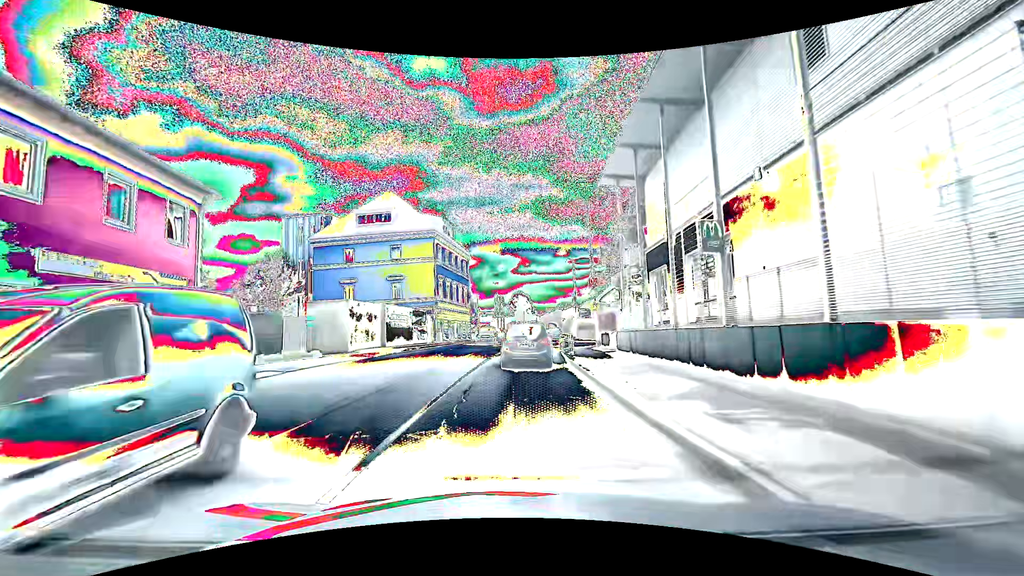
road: tertiary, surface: asphalt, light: Day
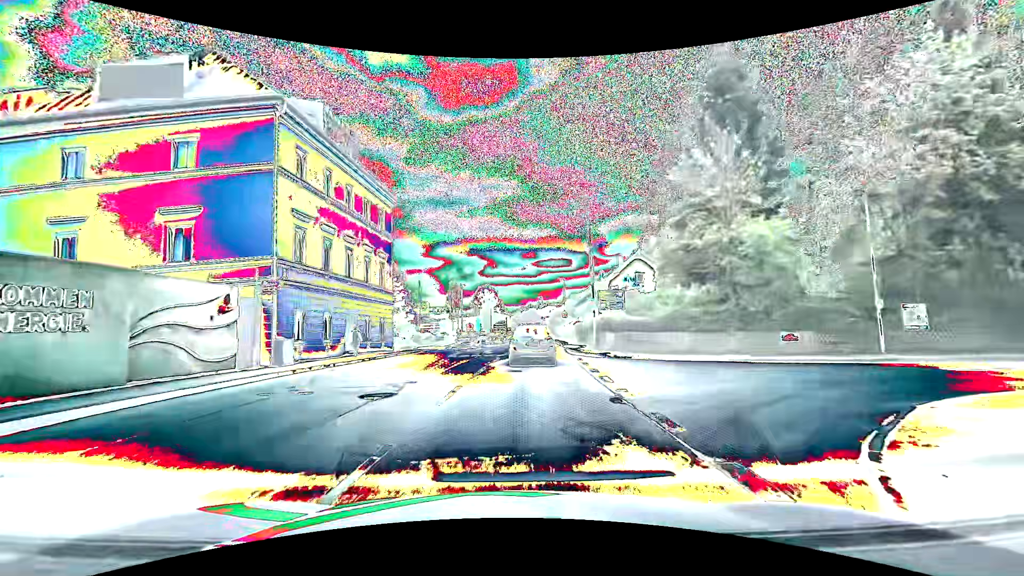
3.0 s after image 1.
(+0.9, +29.1) m; +4°
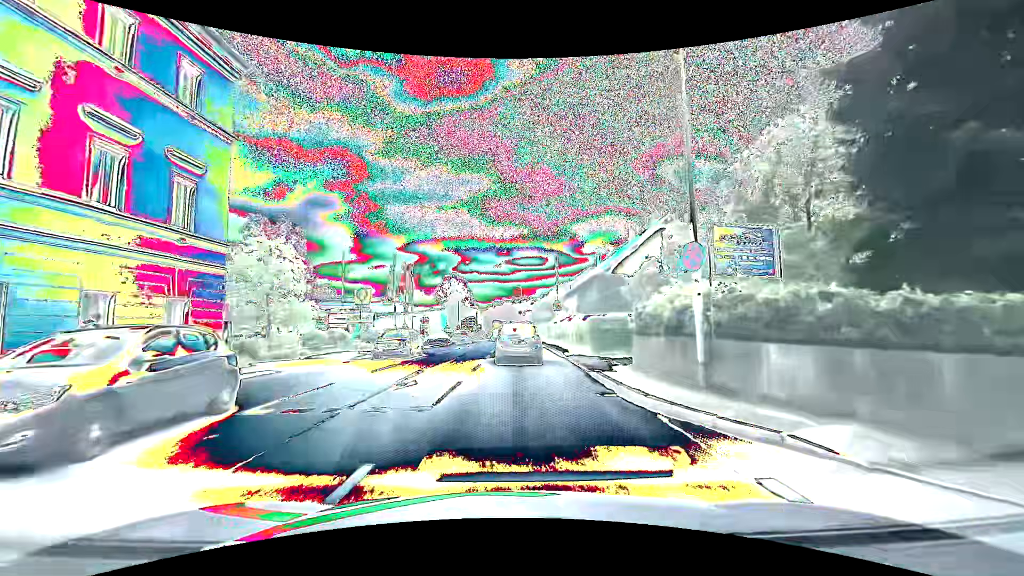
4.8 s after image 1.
(+0.5, +18.6) m; +3°
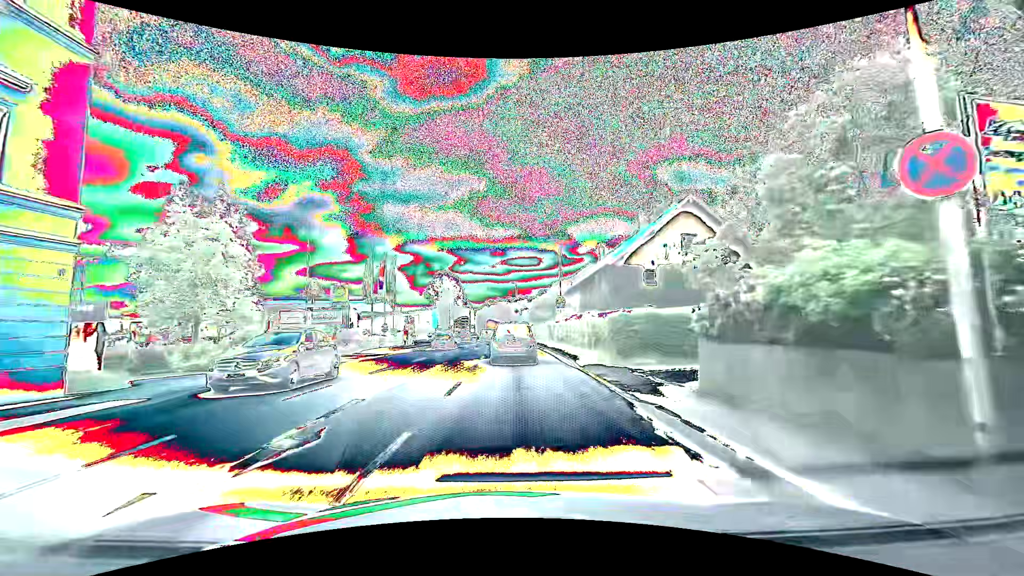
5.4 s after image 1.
(+0.1, +5.9) m; +1°
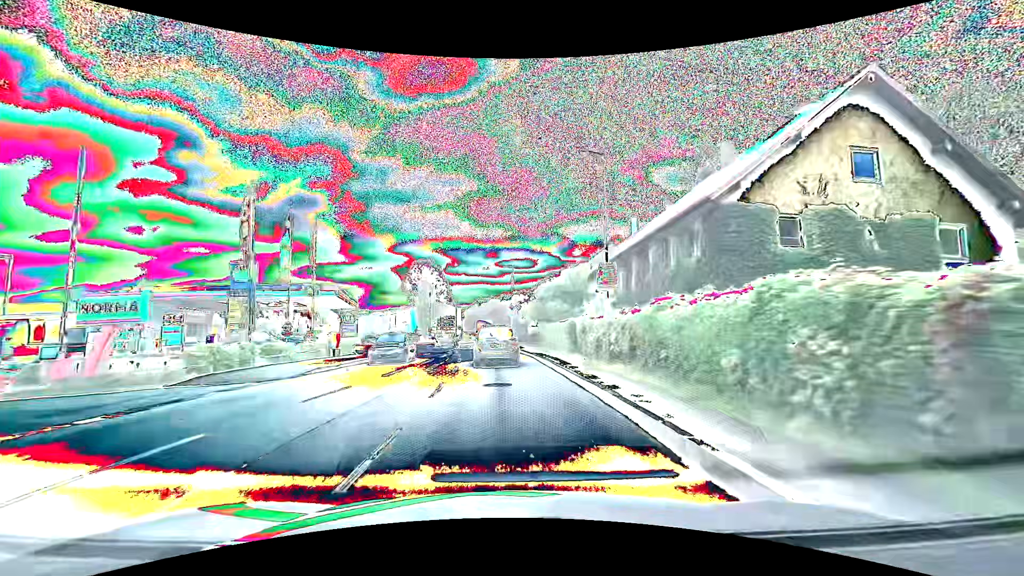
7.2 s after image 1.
(0.0, +17.4) m; 0°
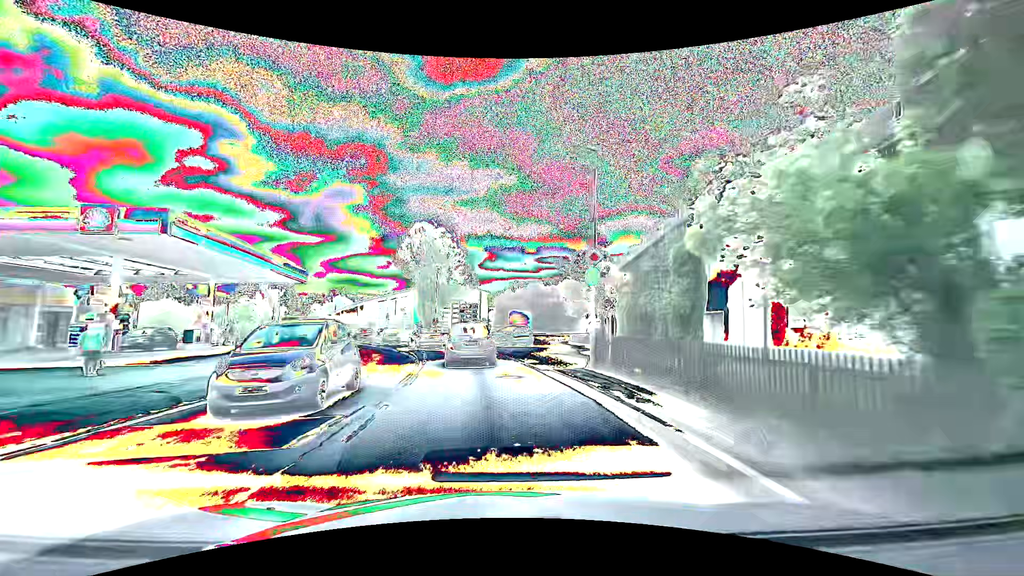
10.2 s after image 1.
(-1.0, +28.5) m; -4°
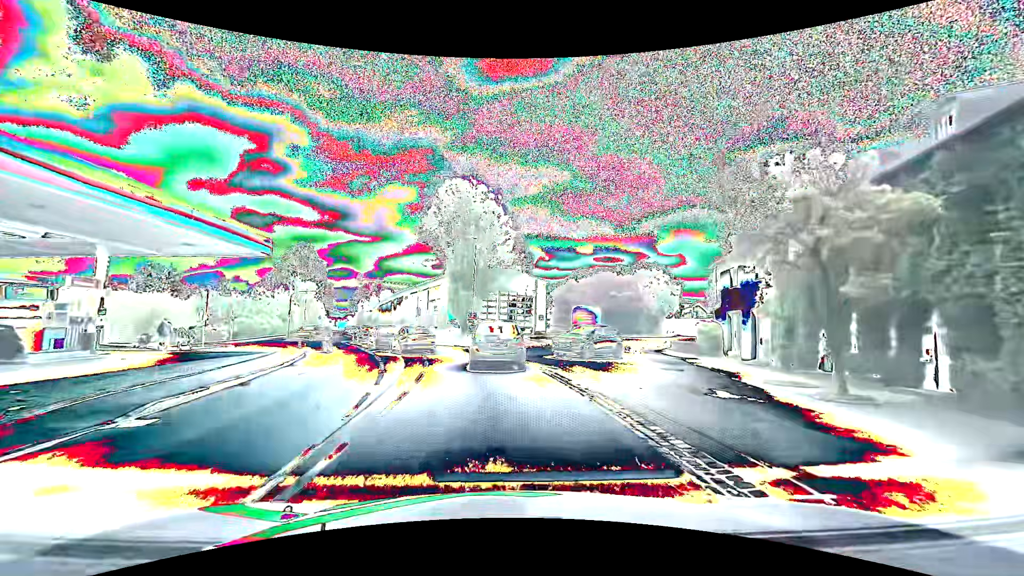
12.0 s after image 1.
(-0.9, +15.4) m; -6°
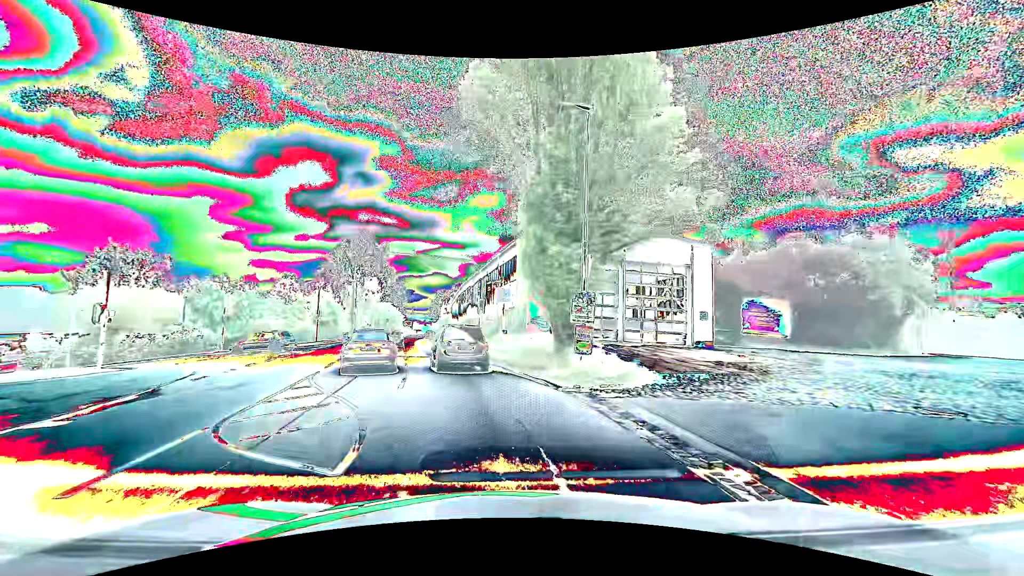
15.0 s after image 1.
(-1.9, +21.7) m; -10°
(-1, +10) (-2, +20) (-4, +30) (-7, +39) (-9, +49) (-11, +59) (-13, +69) (-14, +79) (-16, +89) (-17, +98) m
